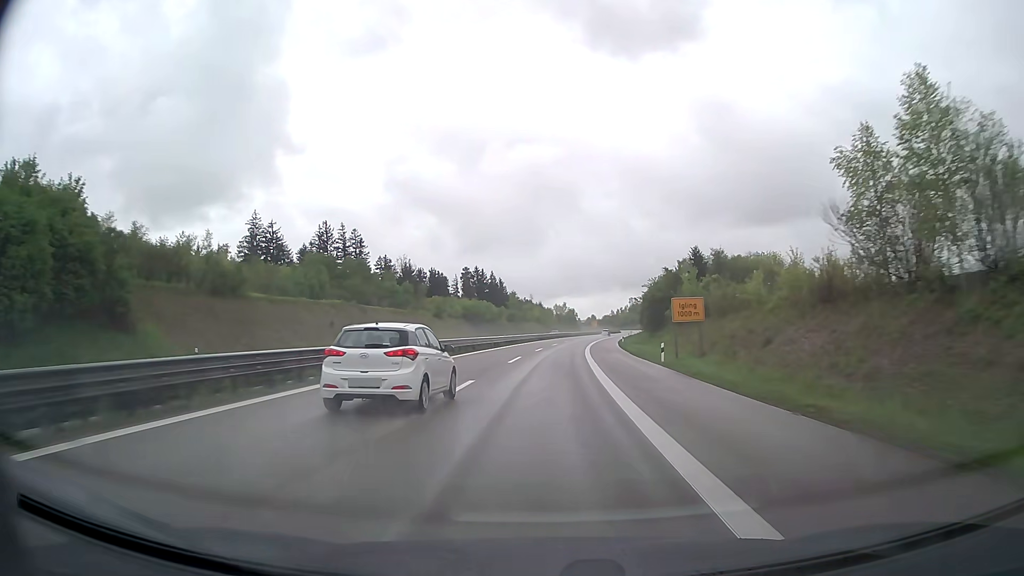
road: trunk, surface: asphalt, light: Day
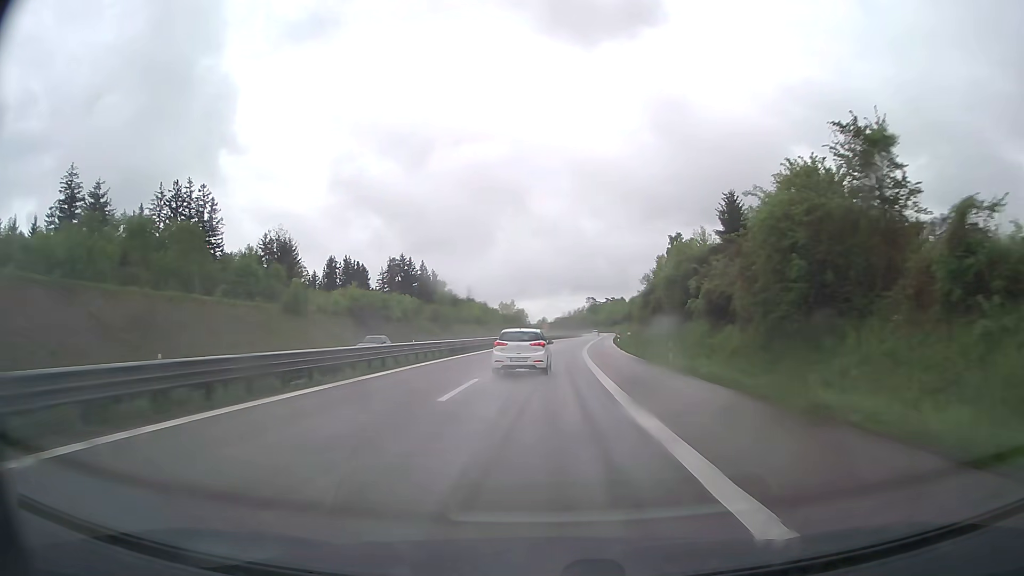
(+1.8, +53.1) m; +4°
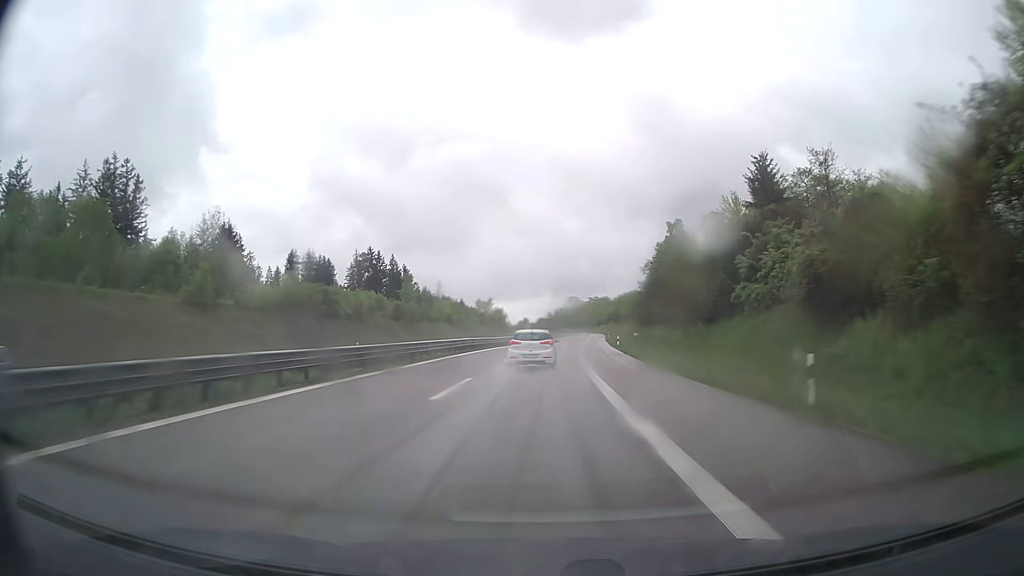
(+0.2, +17.7) m; +2°
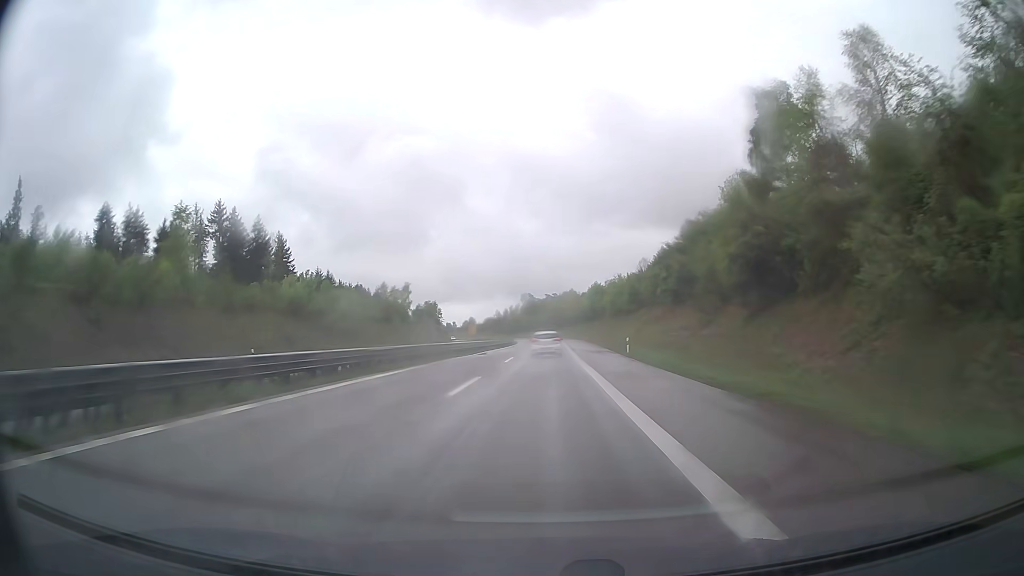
(+2.6, +70.8) m; +4°
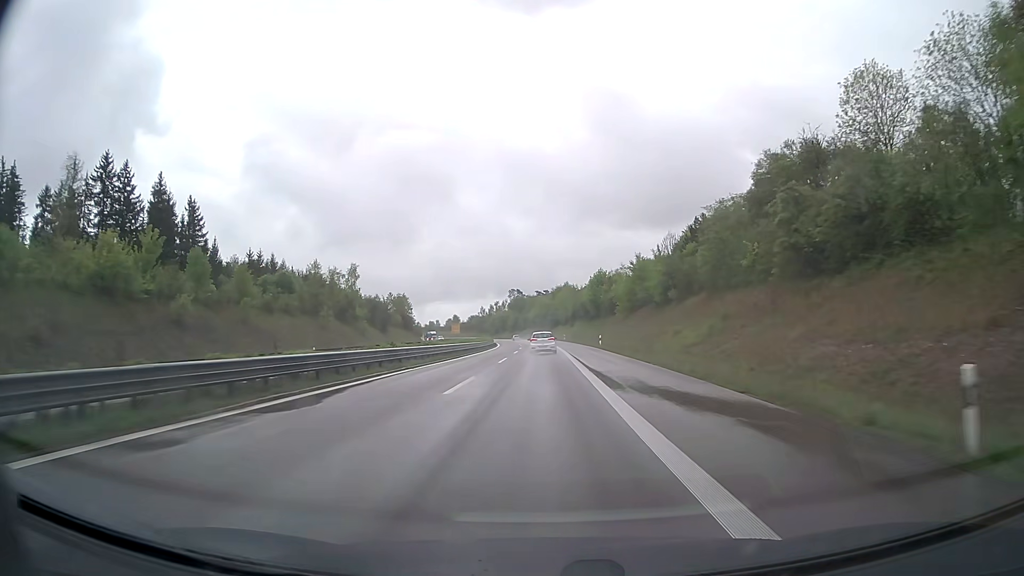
(+0.4, +35.4) m; +1°
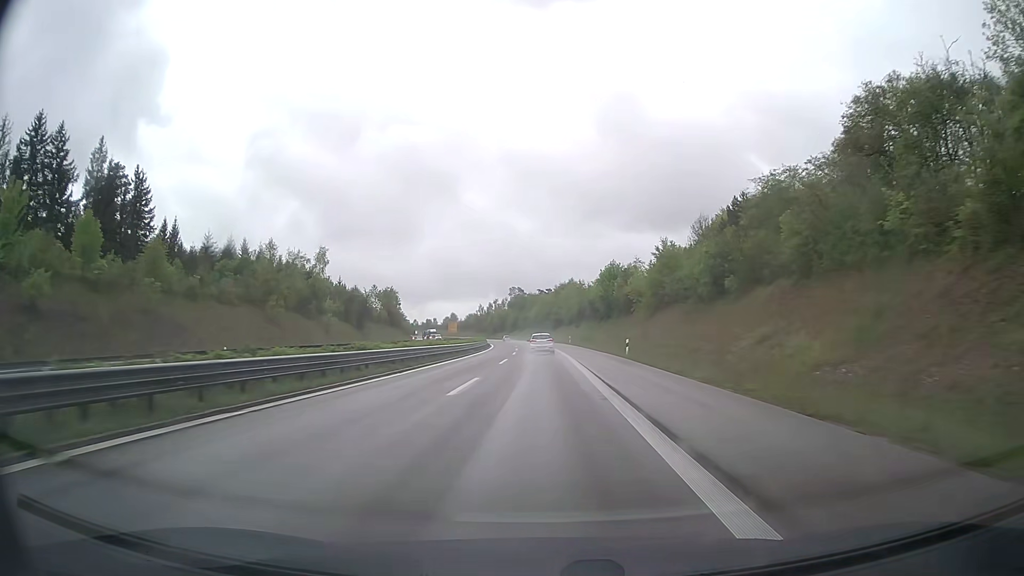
(0.0, +17.7) m; 0°
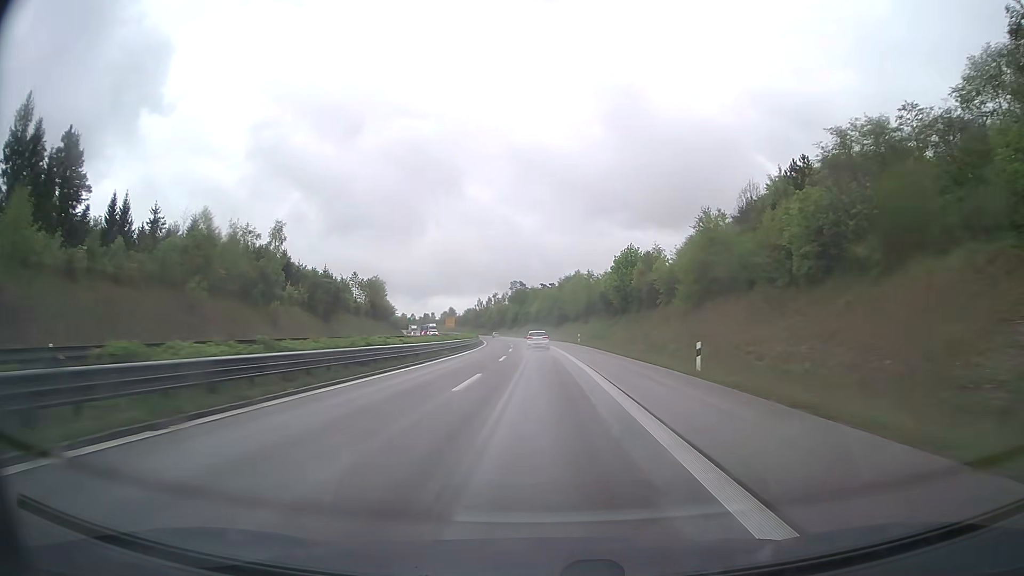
(0.0, +17.7) m; 0°
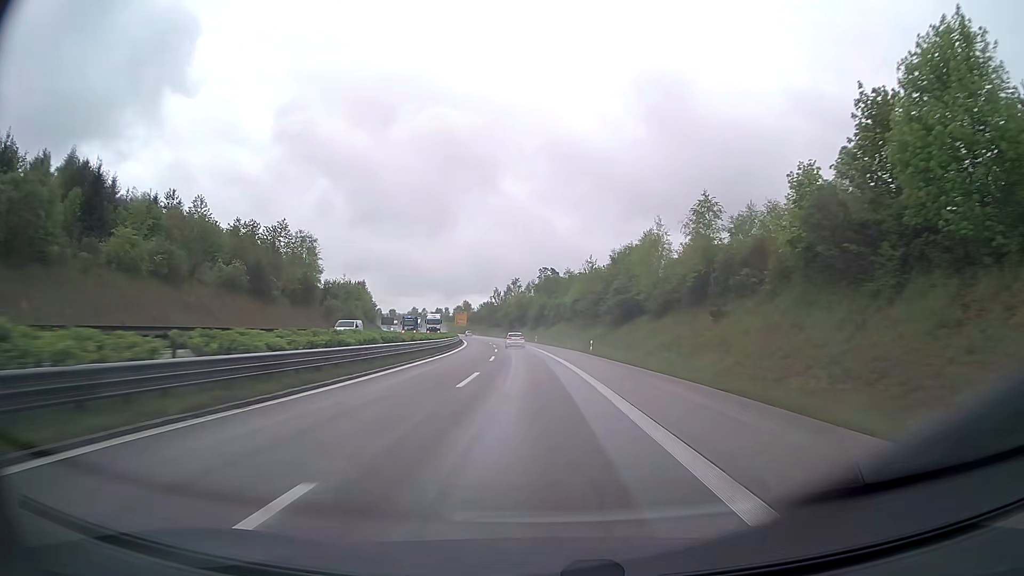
(-1.0, +70.8) m; -3°
(0, +10) (0, +20) (-1, +30) (-1, +40) (-1, +50) (-2, +60) (-3, +70) (-4, +80) (-5, +90) (-6, +100) m
